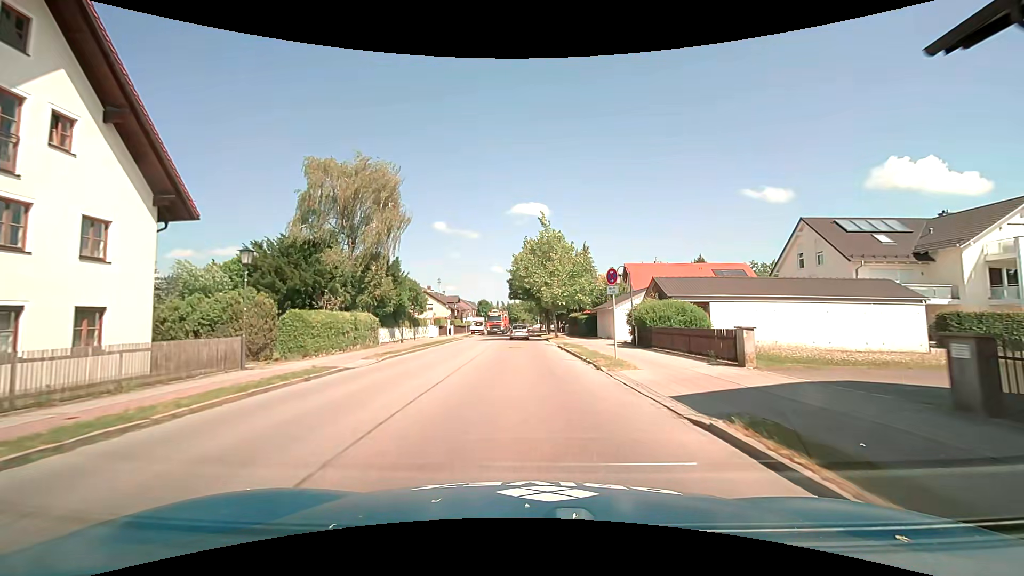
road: secondary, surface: asphalt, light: Day
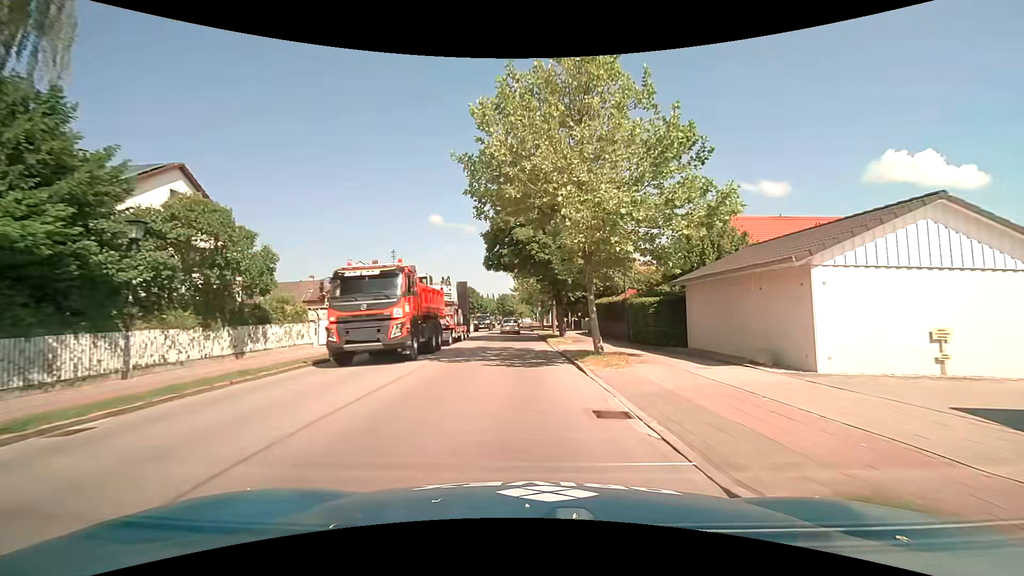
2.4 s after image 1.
(0.0, +28.0) m; 0°
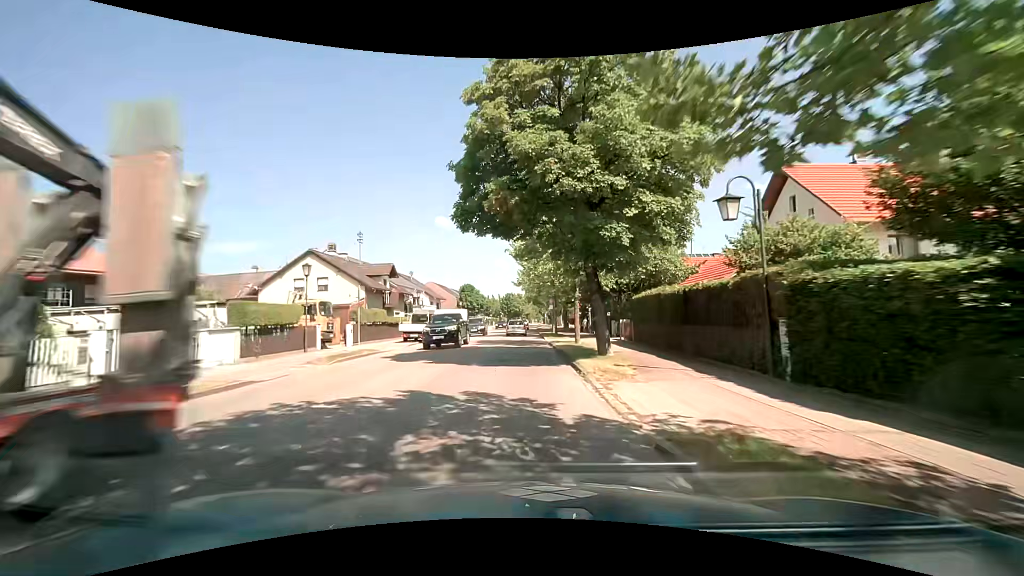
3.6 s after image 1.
(-0.1, +14.2) m; -1°
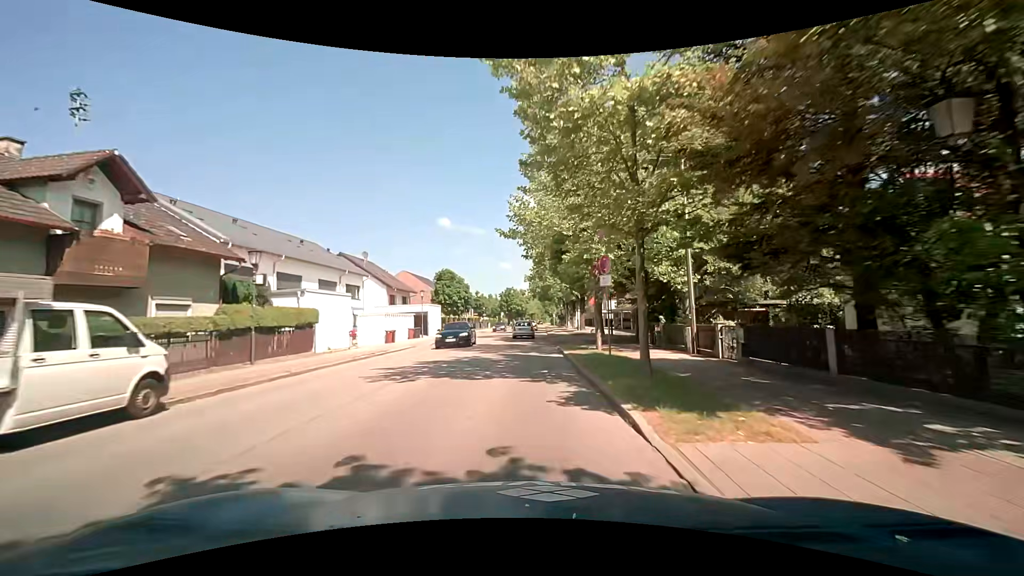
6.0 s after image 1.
(-0.2, +29.5) m; 0°
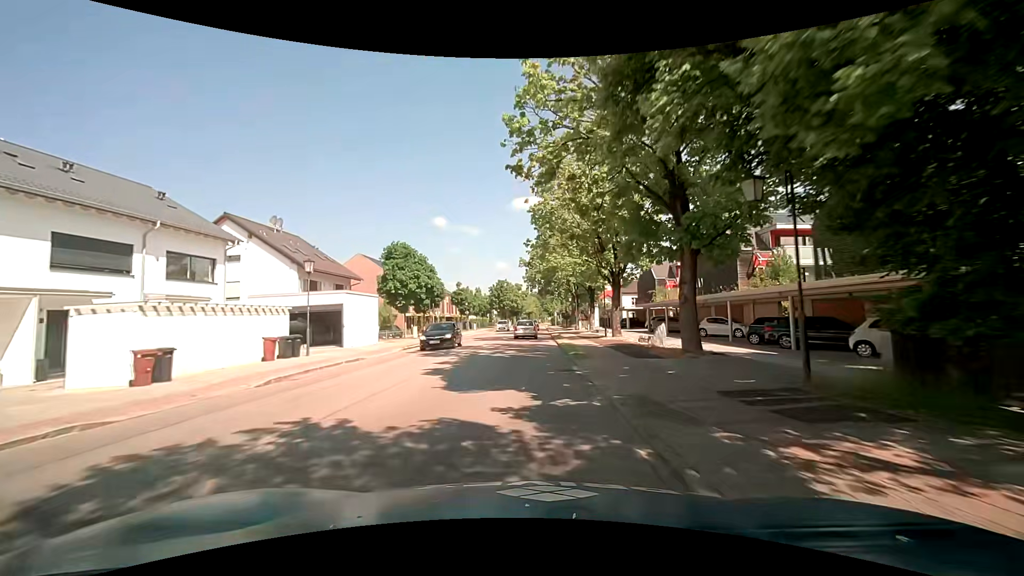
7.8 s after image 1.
(-0.1, +22.8) m; 0°
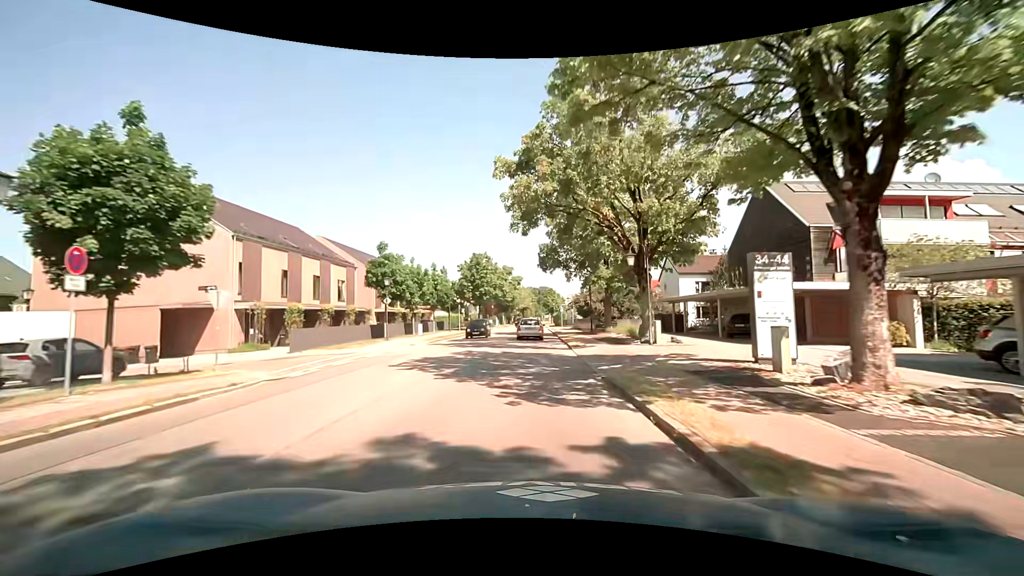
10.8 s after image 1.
(+0.4, +38.6) m; +2°
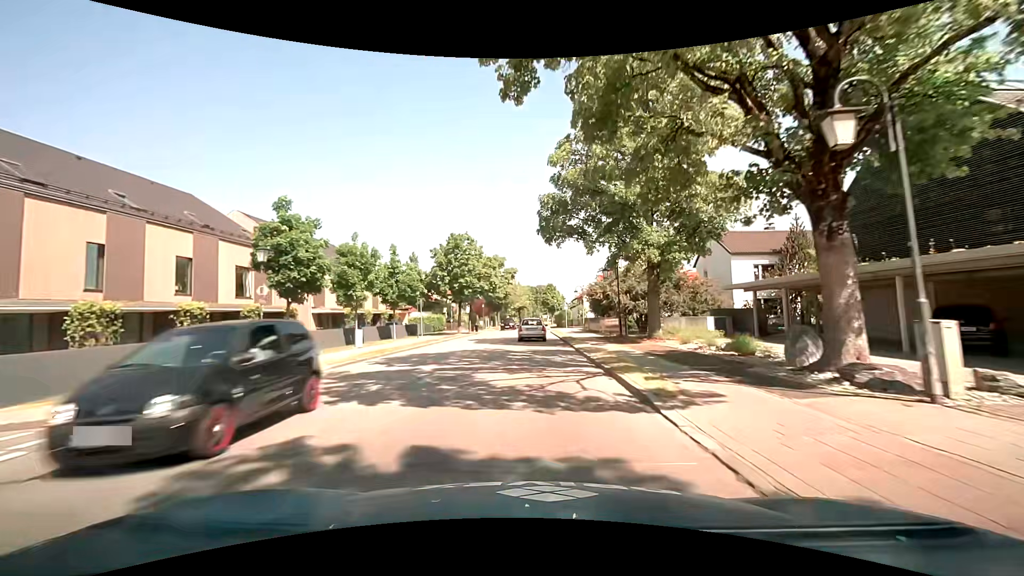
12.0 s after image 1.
(-0.1, +15.4) m; -1°
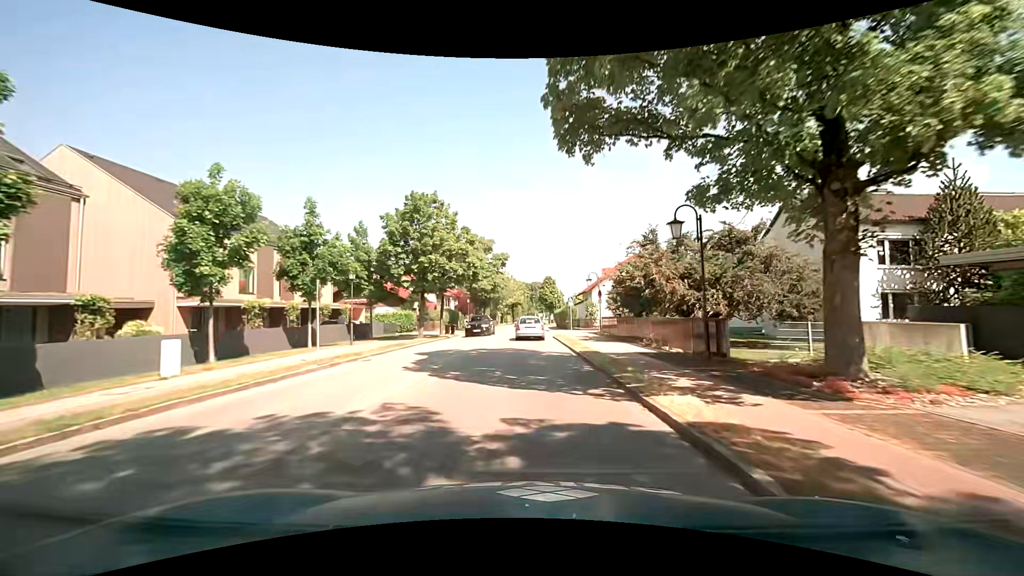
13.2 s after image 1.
(+0.1, +14.8) m; 0°
(0, +10) (0, +20) (0, +30) (+1, +40) (+1, +50) (0, +60) (+1, +70) (+1, +80) (+1, +90) (+2, +100) m
